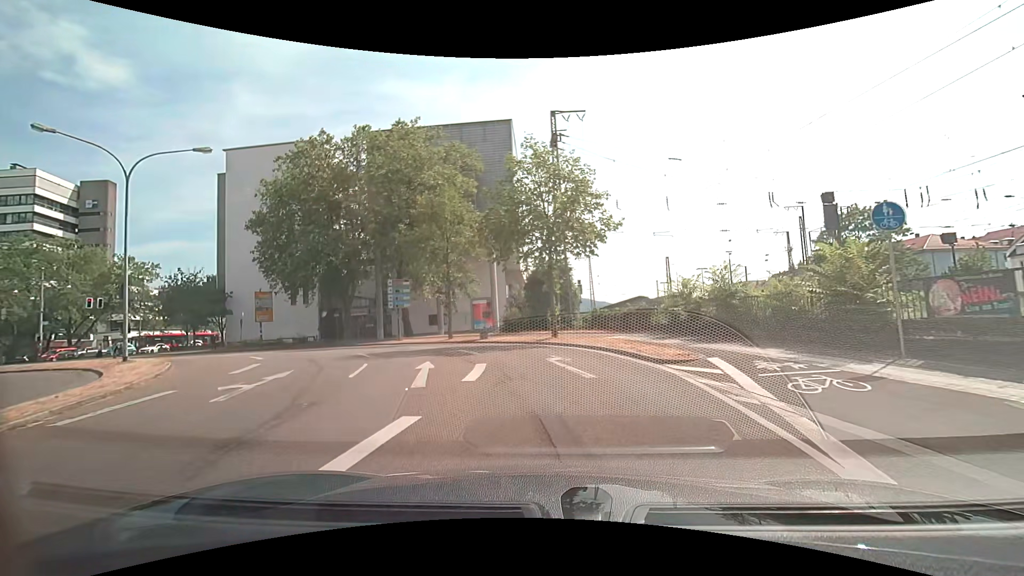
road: secondary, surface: asphalt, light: Day
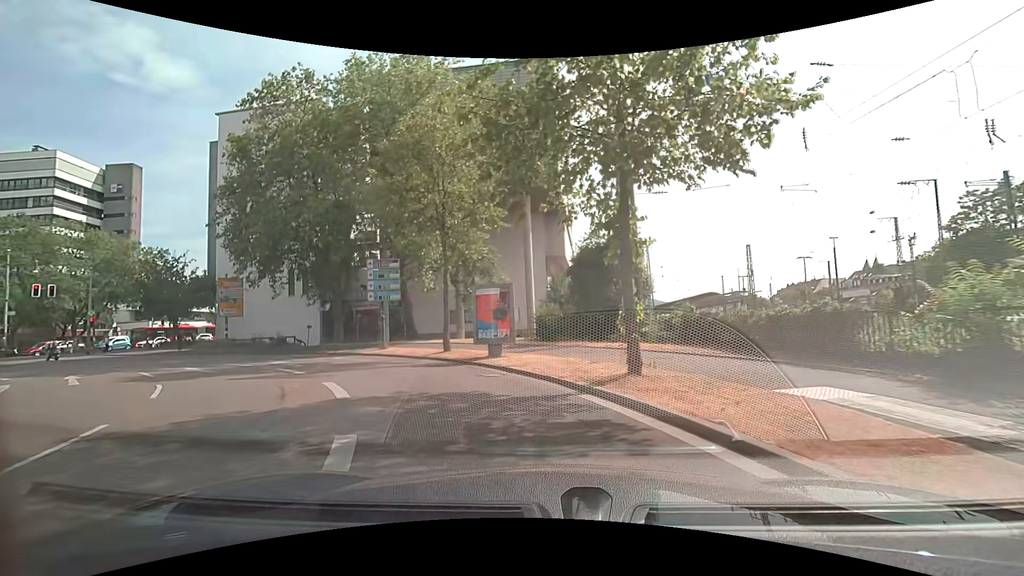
(-0.3, +12.5) m; -5°
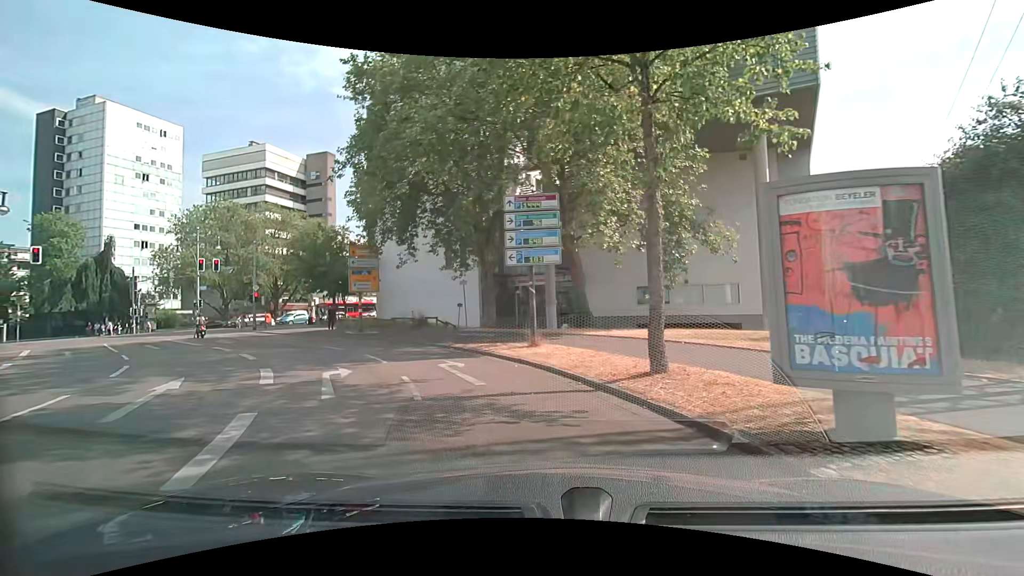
(-2.0, +11.2) m; -21°
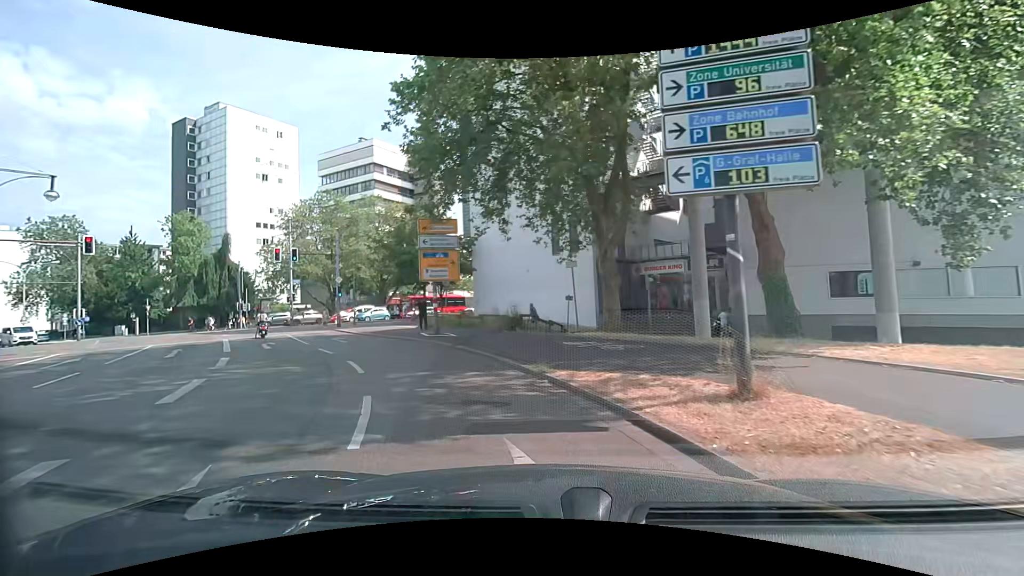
(-0.7, +8.7) m; -13°
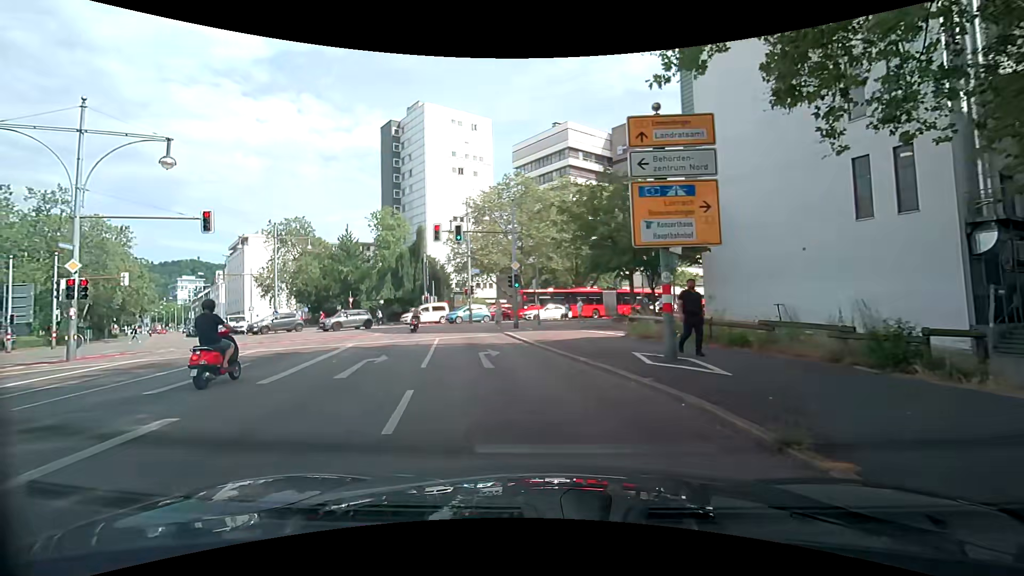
(-2.2, +11.6) m; -22°
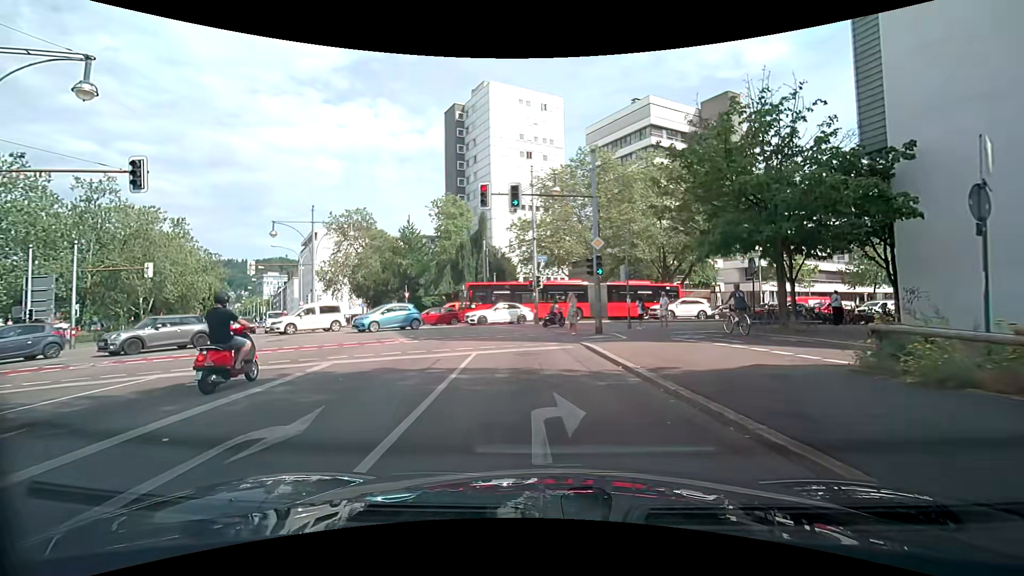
(-0.8, +8.7) m; -9°
